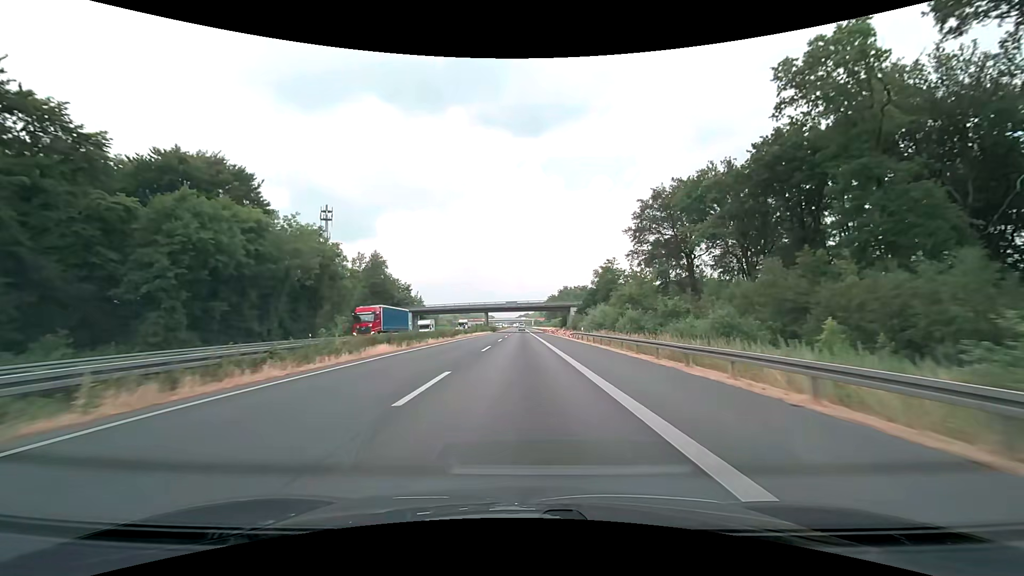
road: motorway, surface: asphalt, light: Day
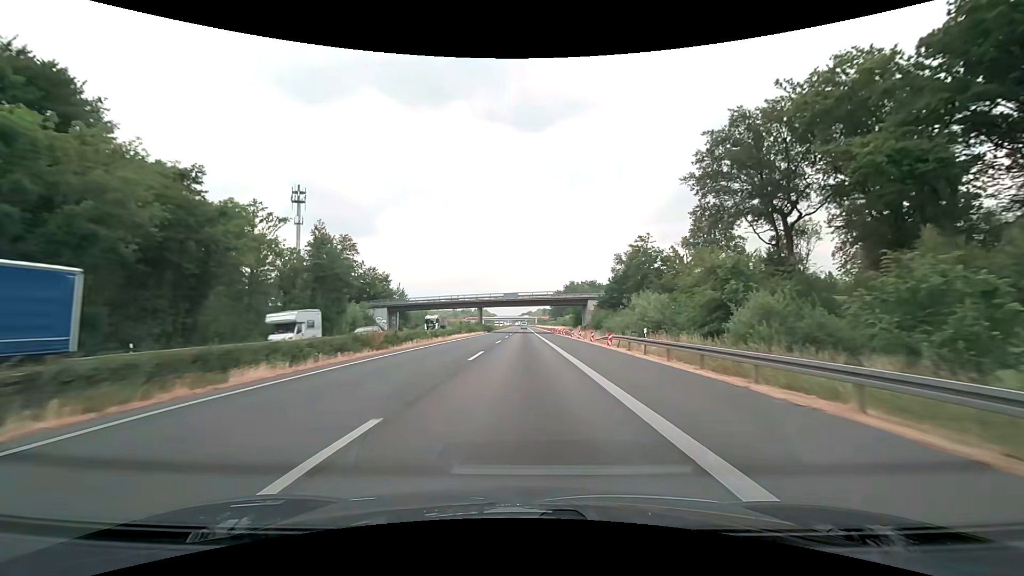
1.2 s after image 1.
(-0.1, +25.4) m; 0°
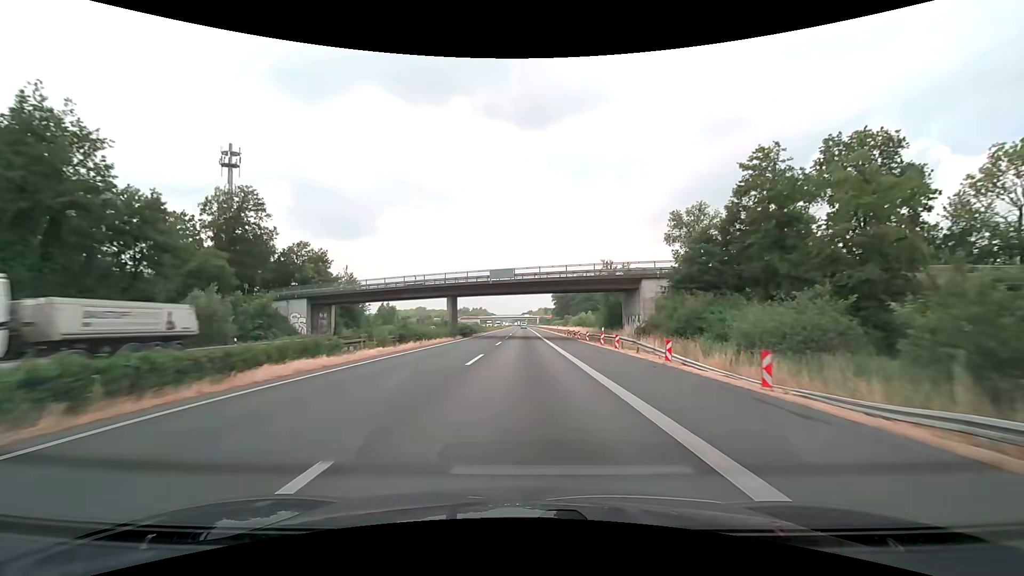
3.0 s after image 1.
(-0.2, +37.8) m; 0°
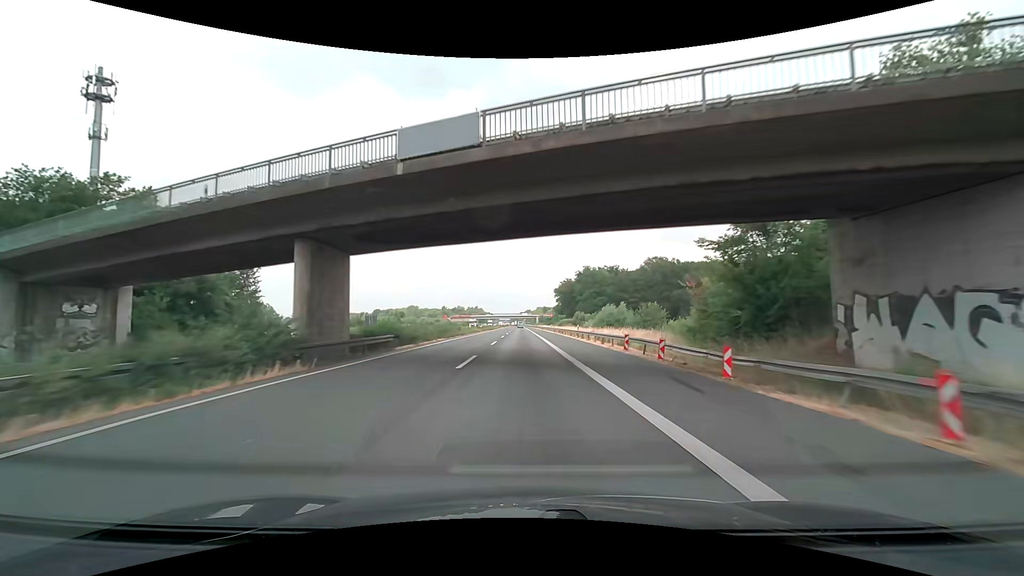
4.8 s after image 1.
(+0.1, +37.7) m; 0°
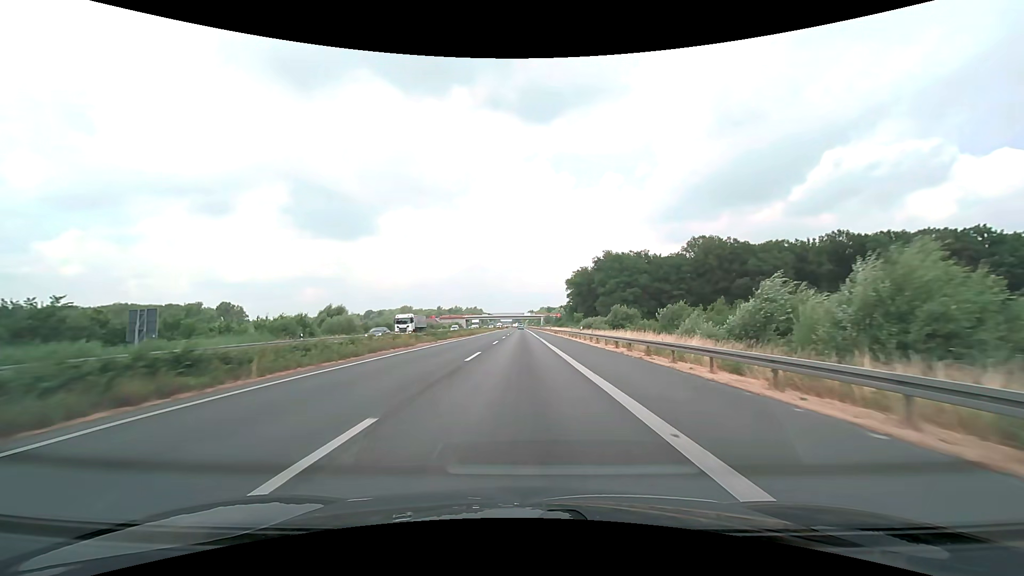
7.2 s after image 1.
(-0.1, +50.1) m; 0°
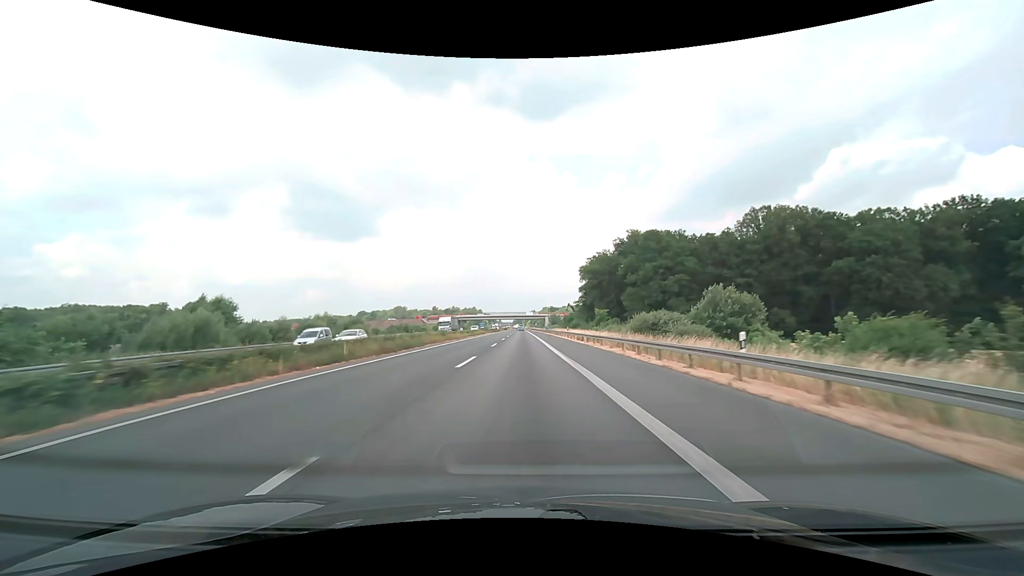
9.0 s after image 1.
(0.0, +38.4) m; 0°
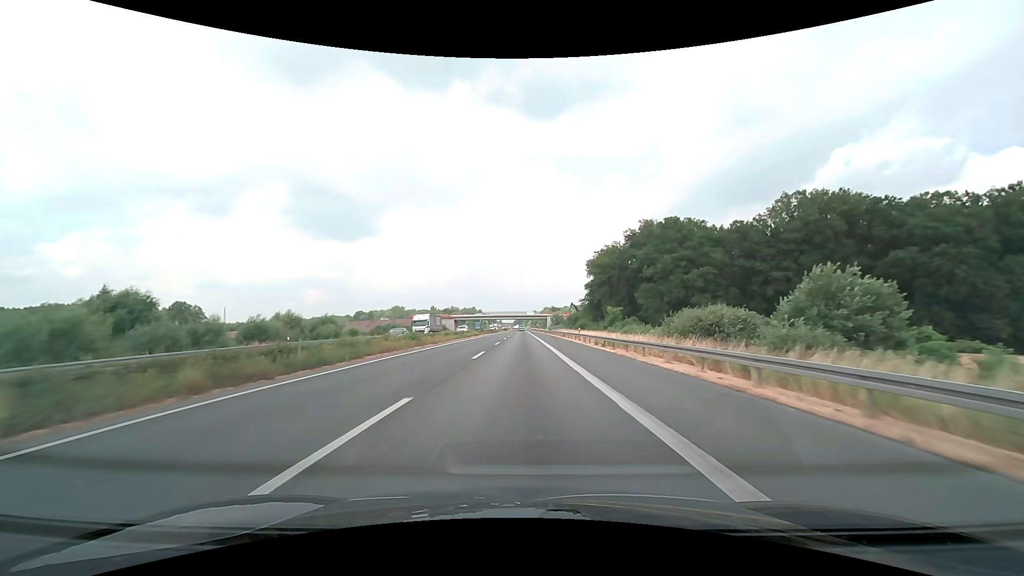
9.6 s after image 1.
(0.0, +13.3) m; 0°
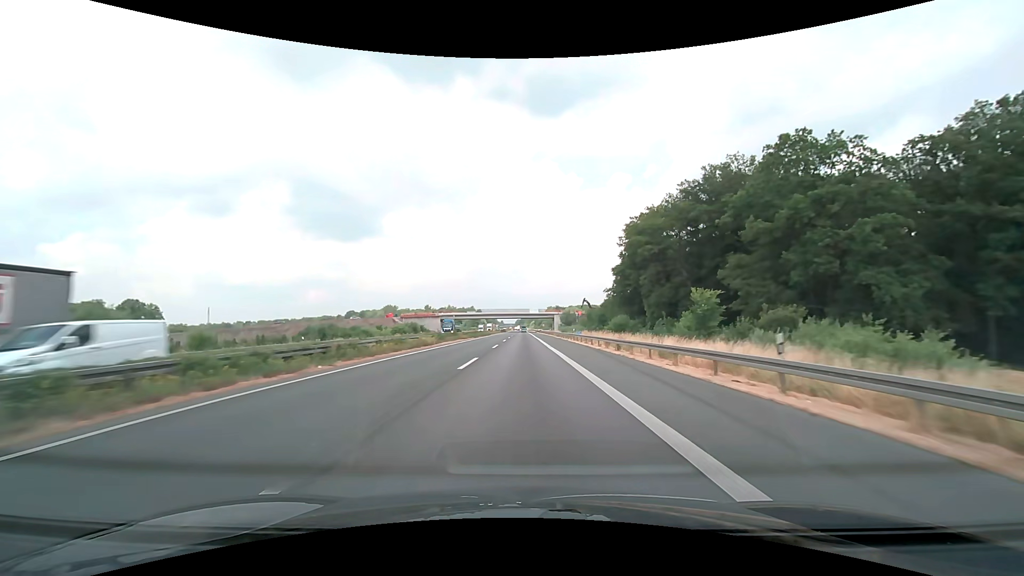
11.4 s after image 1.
(-0.1, +41.4) m; 0°
(0, +10) (0, +20) (0, +30) (0, +40) (0, +50) (0, +60) (0, +70) (0, +80) (0, +90) (0, +100) m
